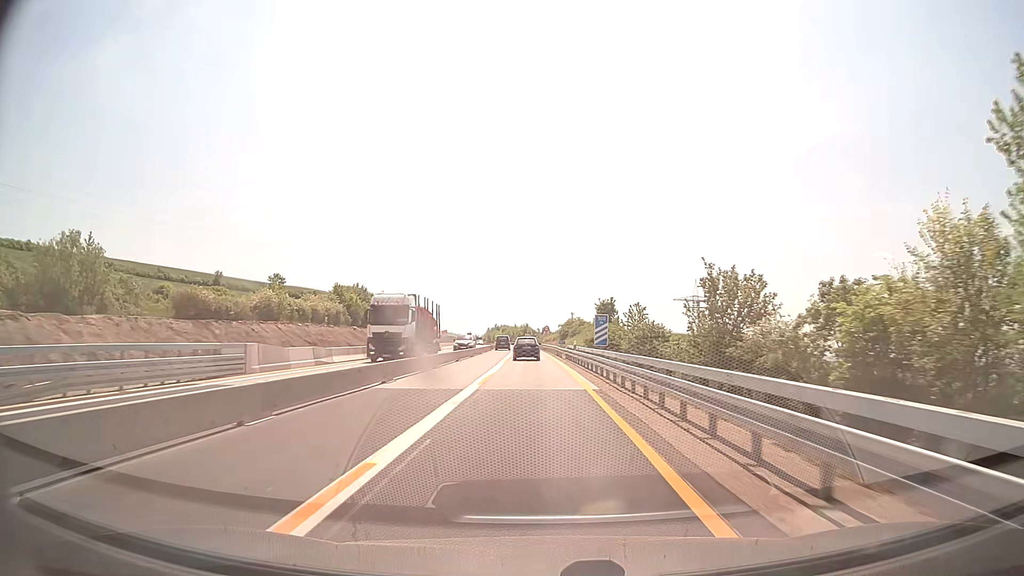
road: motorway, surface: concrete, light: Day
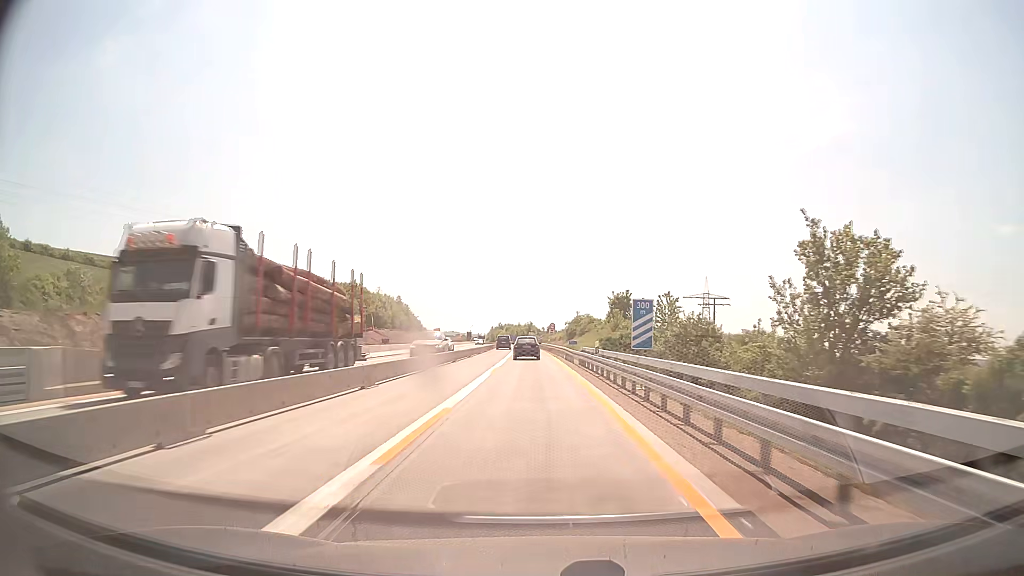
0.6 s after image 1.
(0.0, +12.5) m; 0°
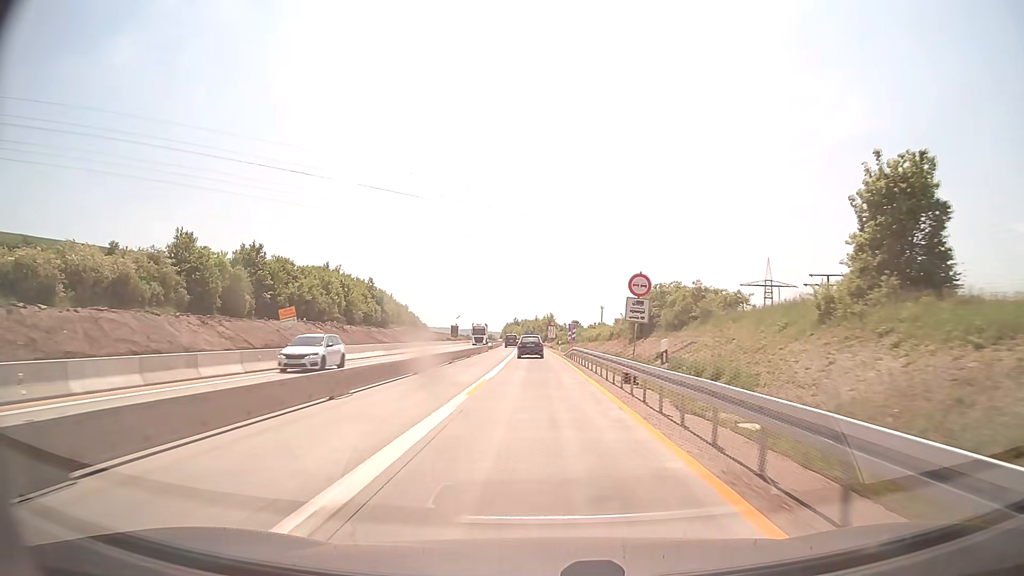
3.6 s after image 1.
(-1.3, +63.6) m; -2°
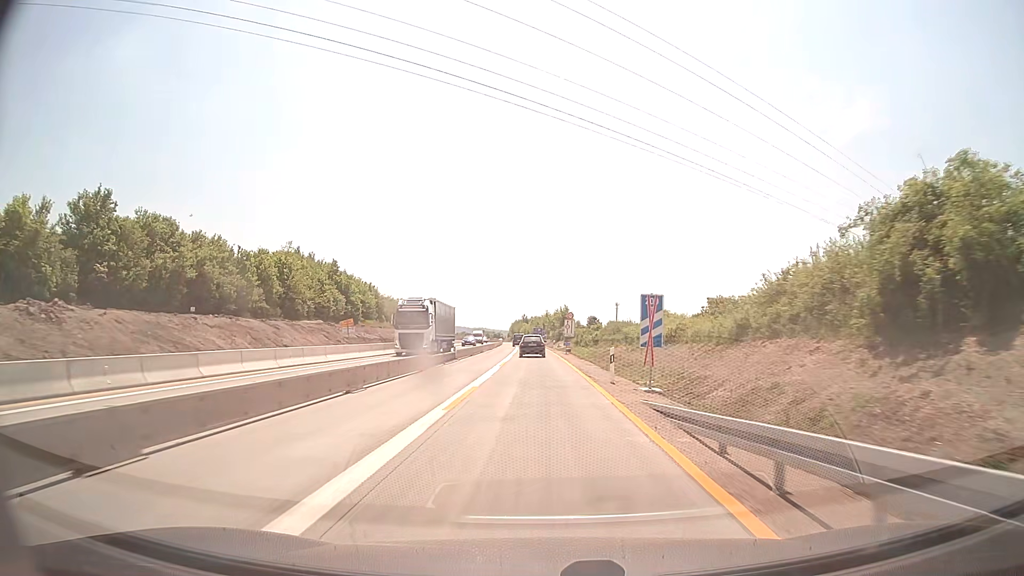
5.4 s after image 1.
(-0.2, +38.7) m; -1°
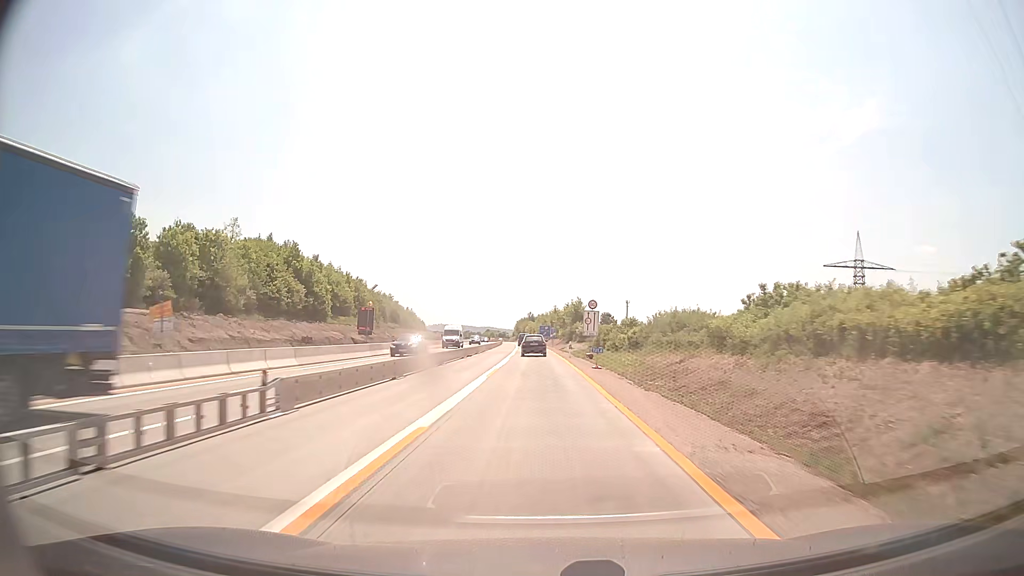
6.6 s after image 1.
(-0.2, +25.9) m; -1°
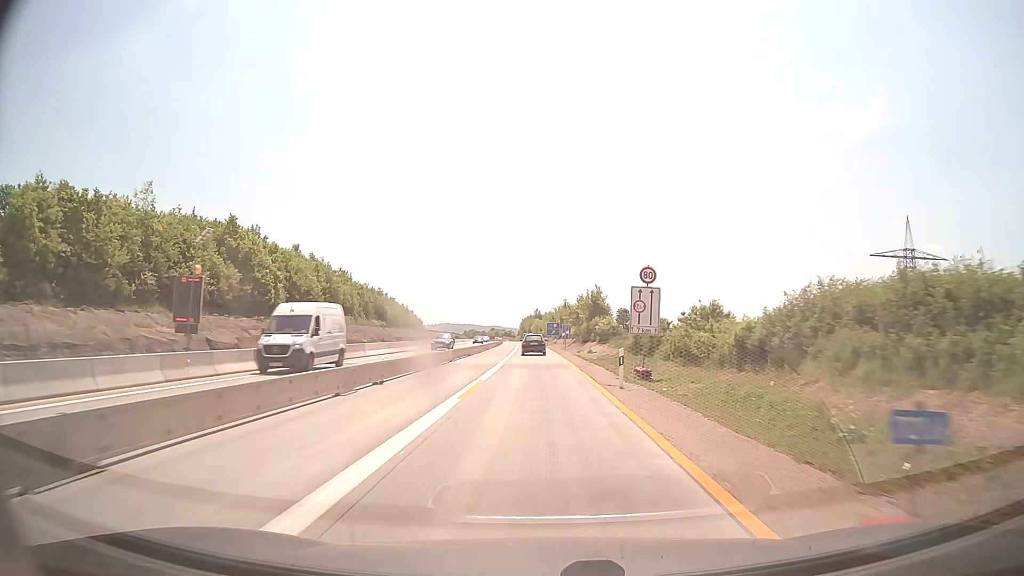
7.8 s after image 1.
(-0.1, +26.0) m; -1°
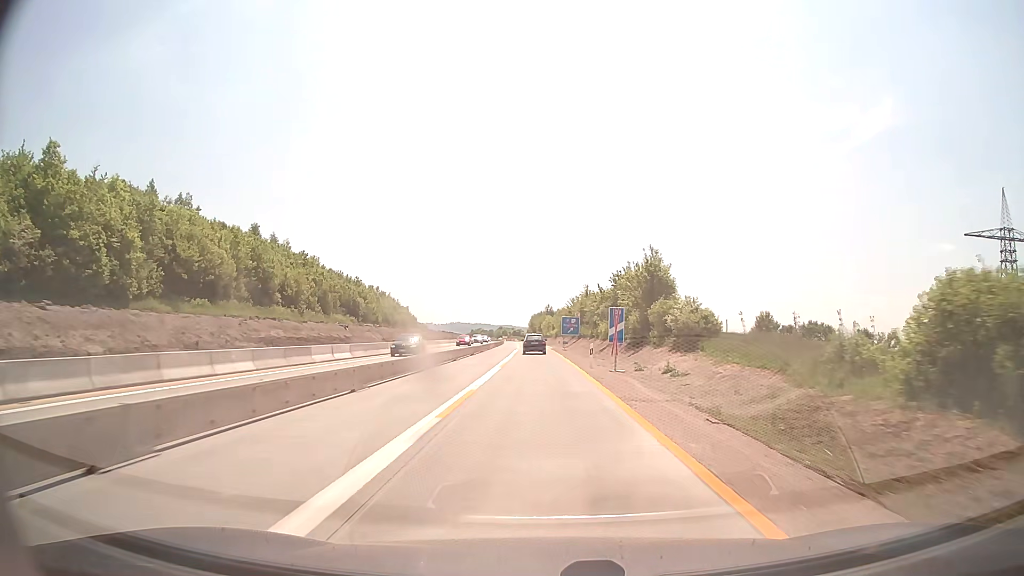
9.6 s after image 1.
(-0.3, +39.1) m; -1°
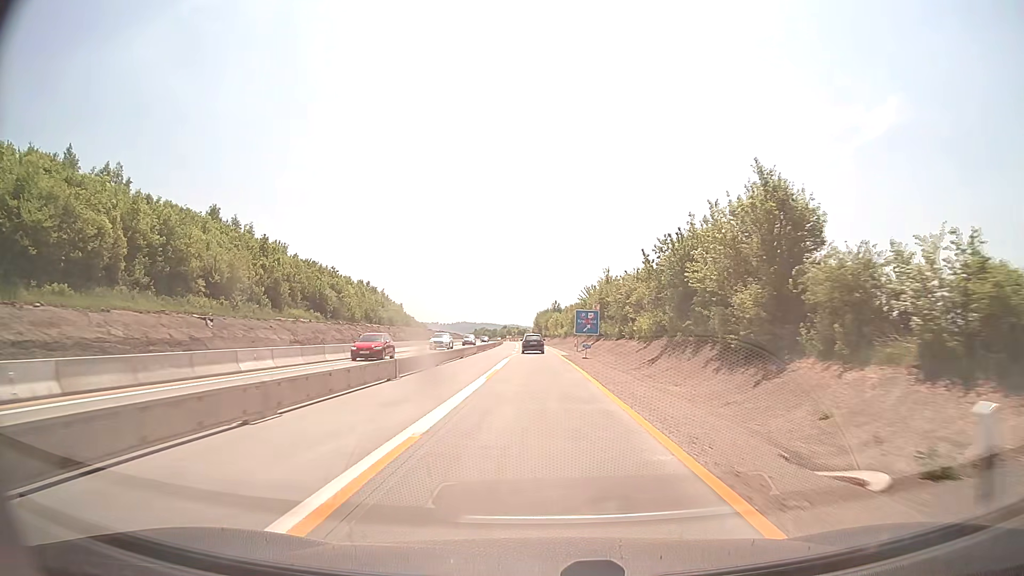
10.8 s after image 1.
(-0.1, +26.1) m; 0°
(0, +10) (0, +20) (0, +30) (0, +40) (-1, +50) (-1, +60) (-1, +70) (-1, +80) (-1, +90) (-2, +100) m
